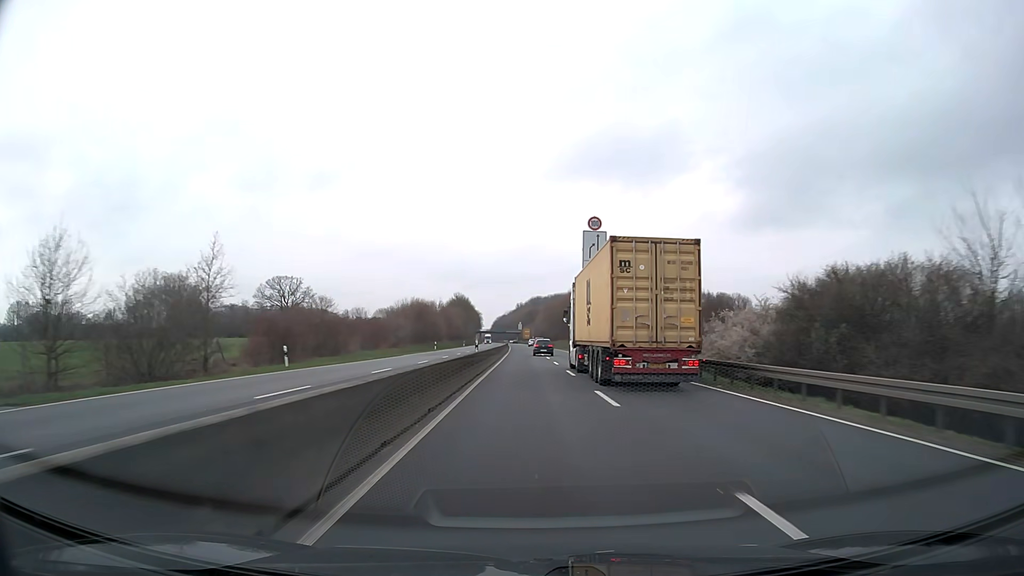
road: trunk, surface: asphalt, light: Day
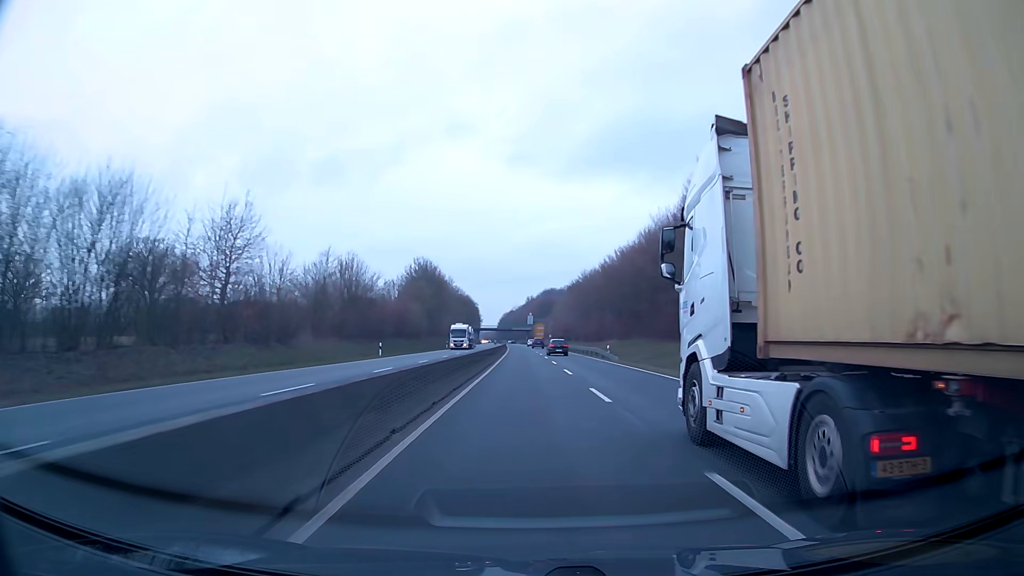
(-0.7, +83.5) m; -1°
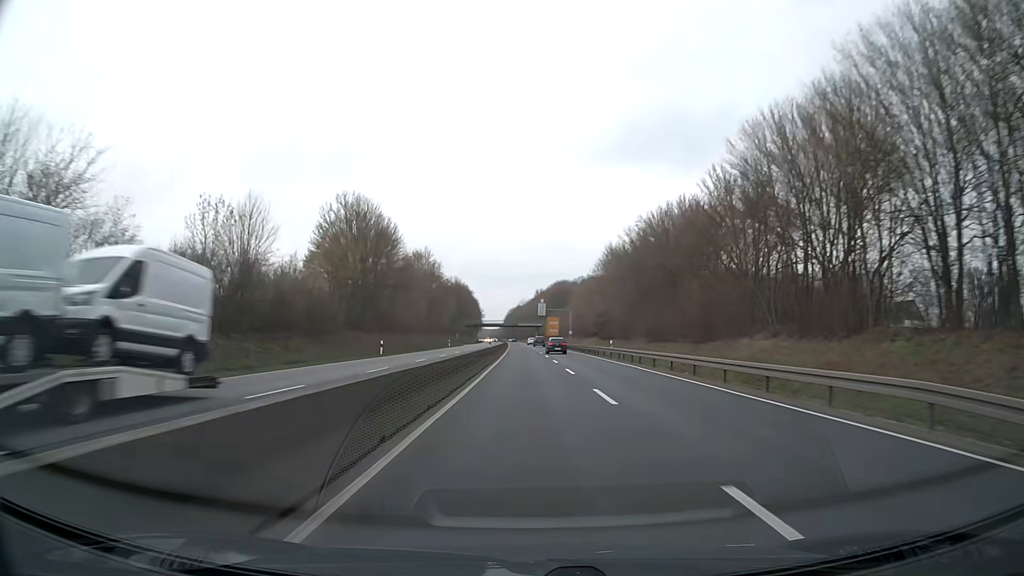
(-0.3, +48.9) m; -1°
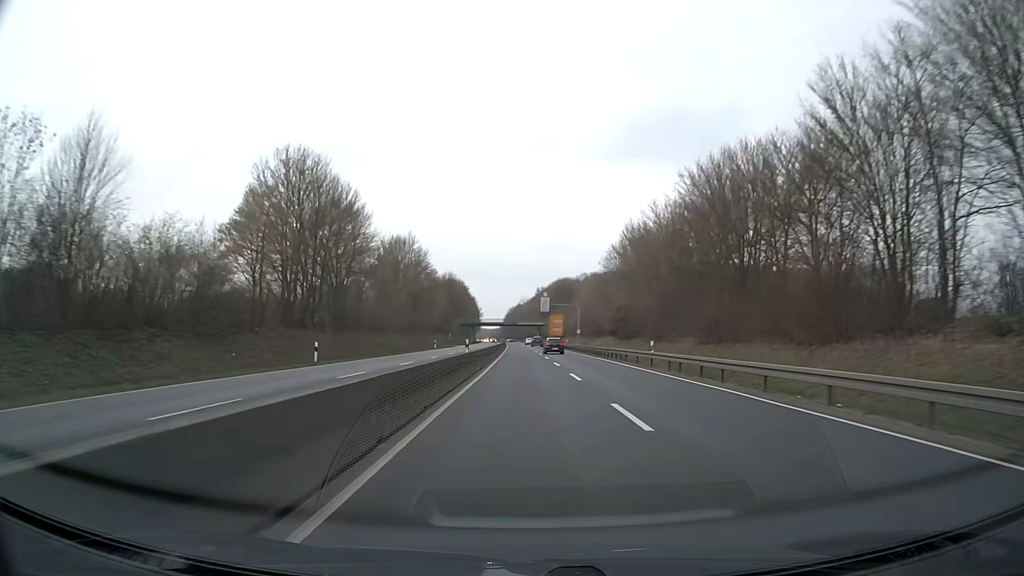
(0.0, +16.1) m; 0°
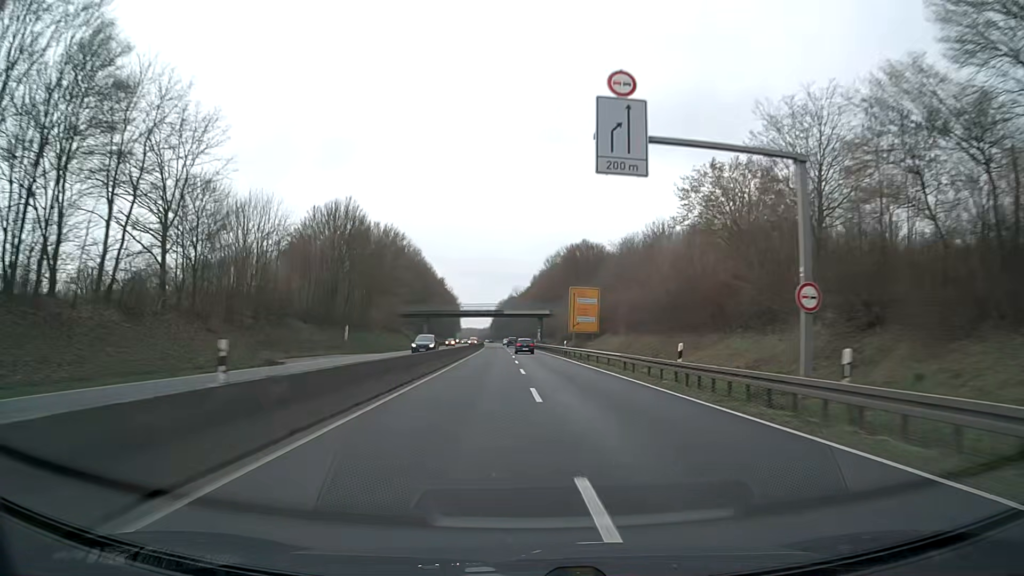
(0.0, +79.8) m; 0°
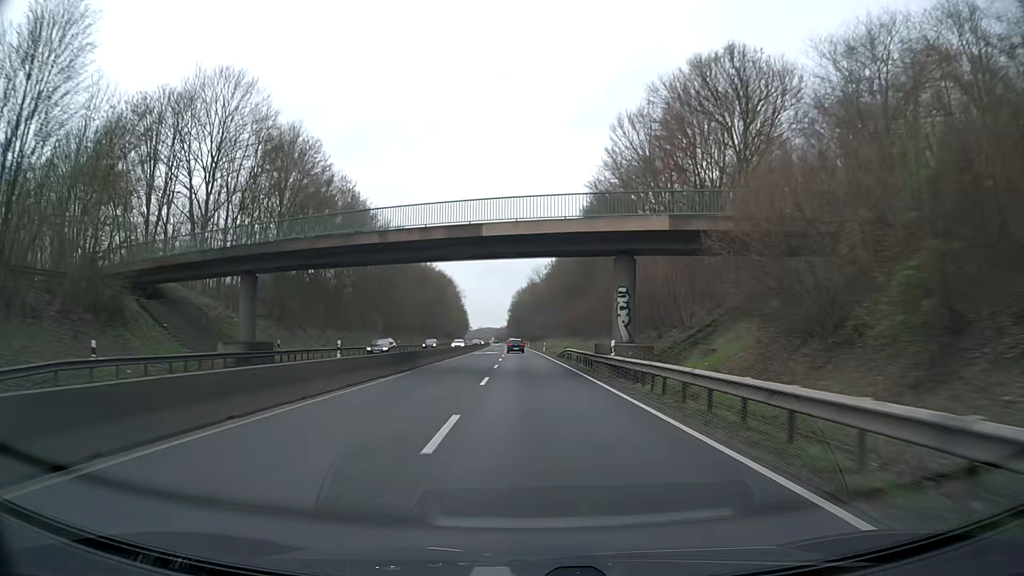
(-0.8, +79.2) m; -2°
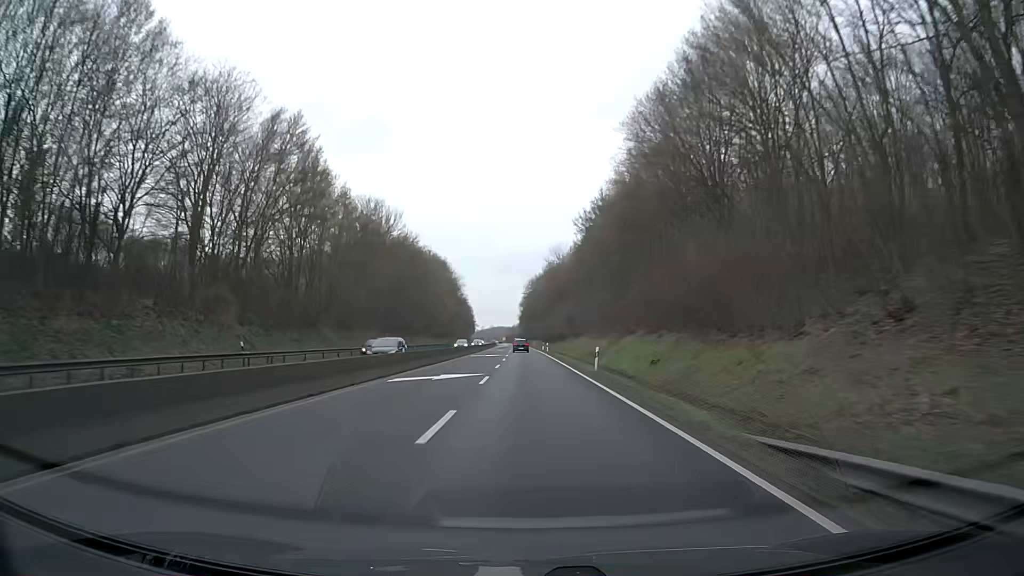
(-0.4, +47.5) m; -2°
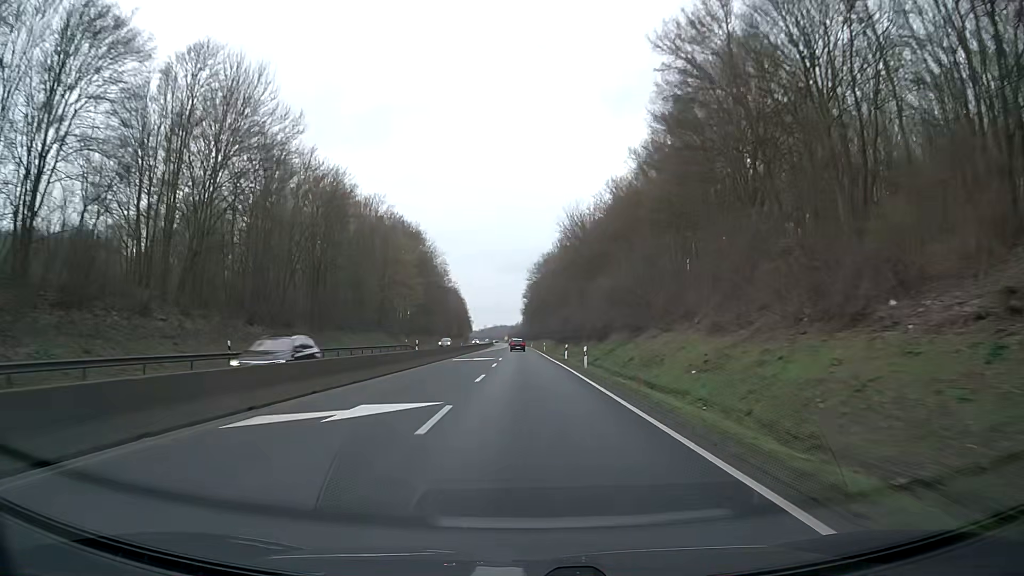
(+0.1, +47.6) m; 0°
(0, +10) (0, +20) (0, +30) (0, +40) (0, +50) (0, +60) (-1, +70) (-1, +80) (-1, +90) (-1, +100) m
